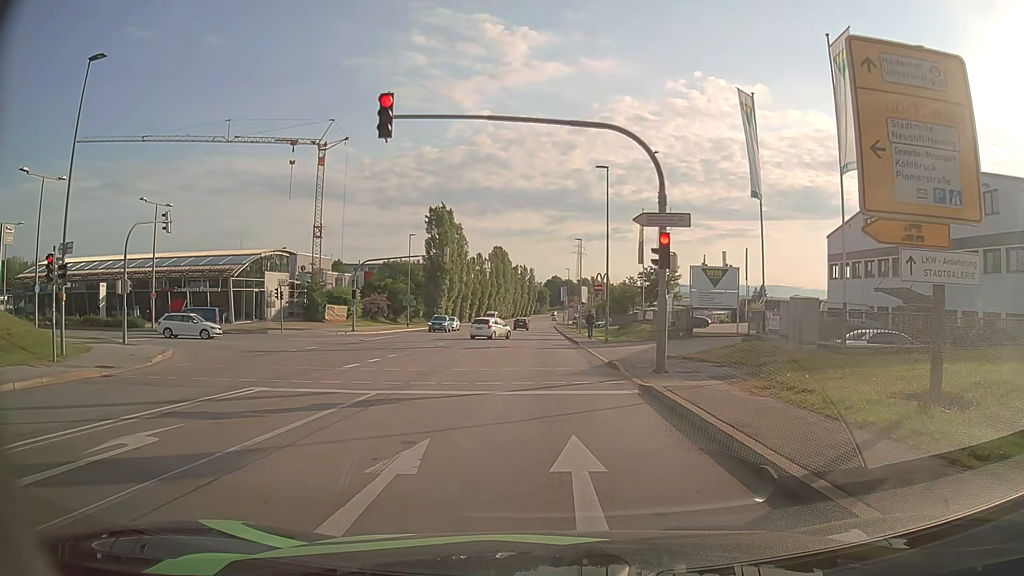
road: secondary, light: Day
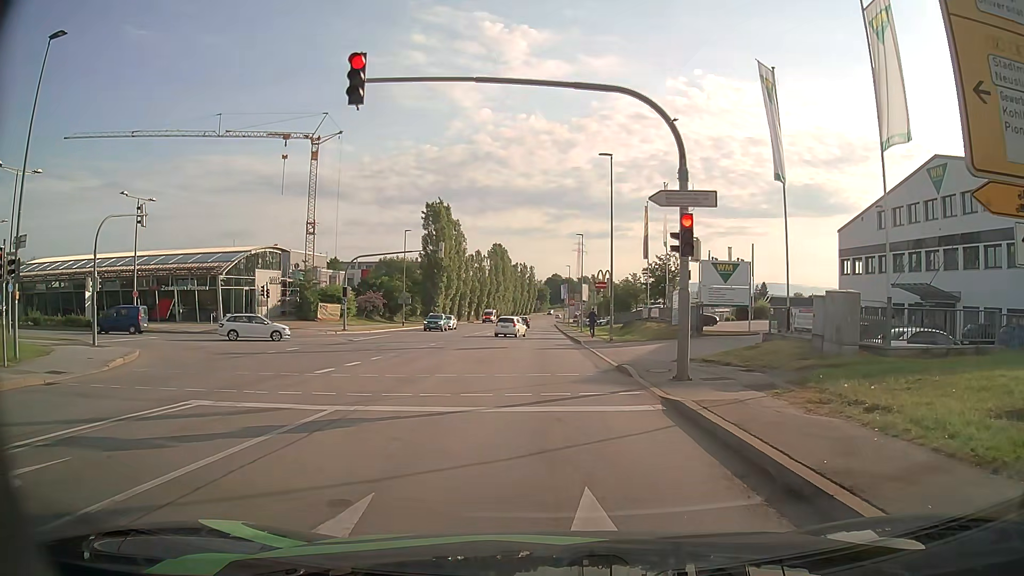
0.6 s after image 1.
(0.0, +2.5) m; 0°
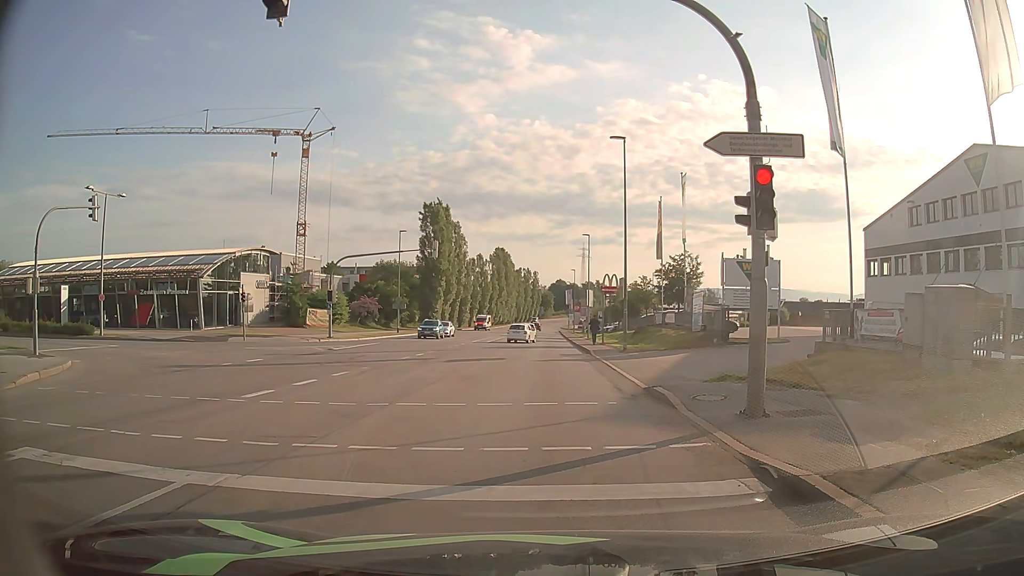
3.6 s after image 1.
(0.0, +4.4) m; -2°
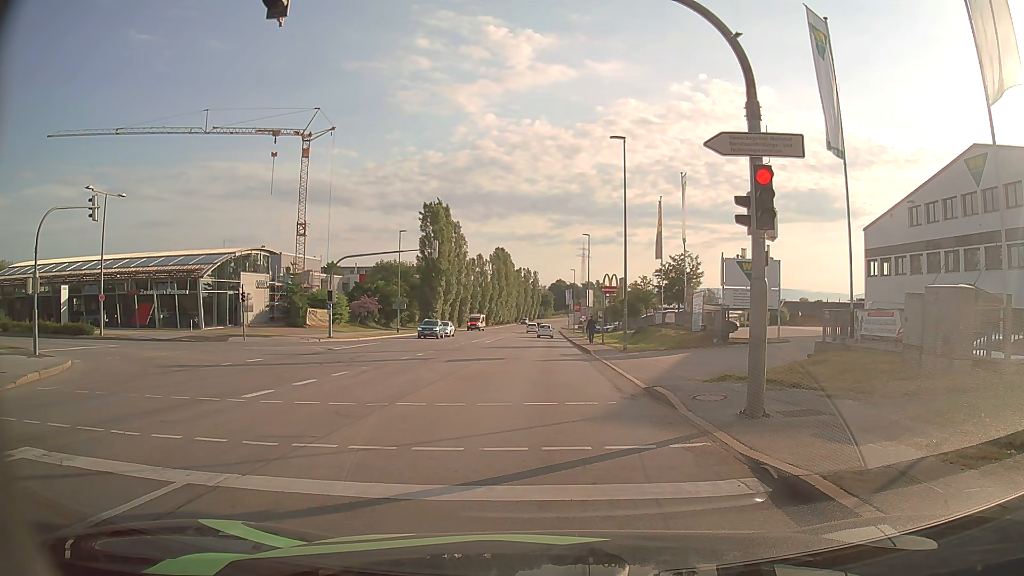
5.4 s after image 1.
(0.0, 0.0) m; 0°
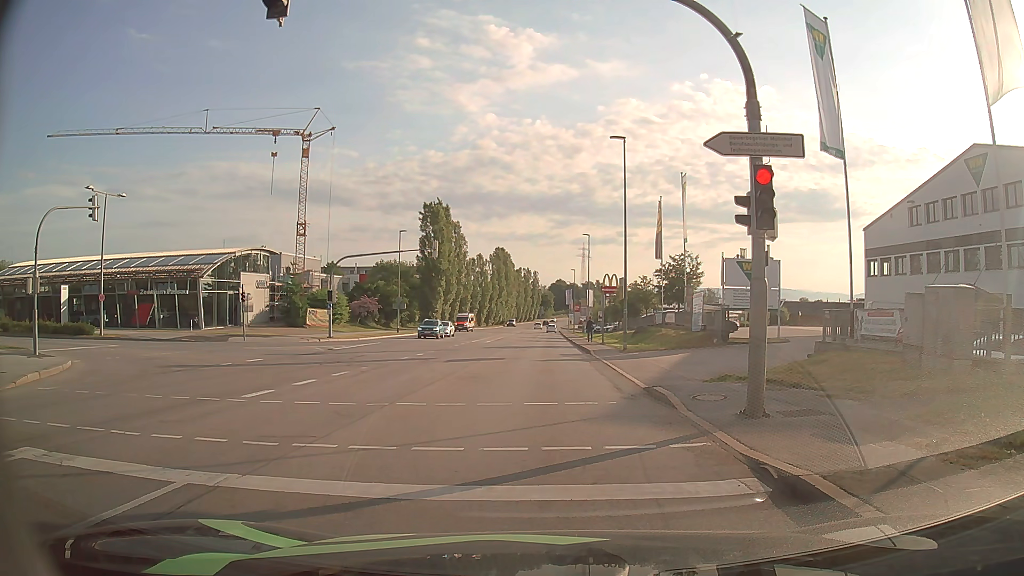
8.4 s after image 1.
(0.0, 0.0) m; 0°
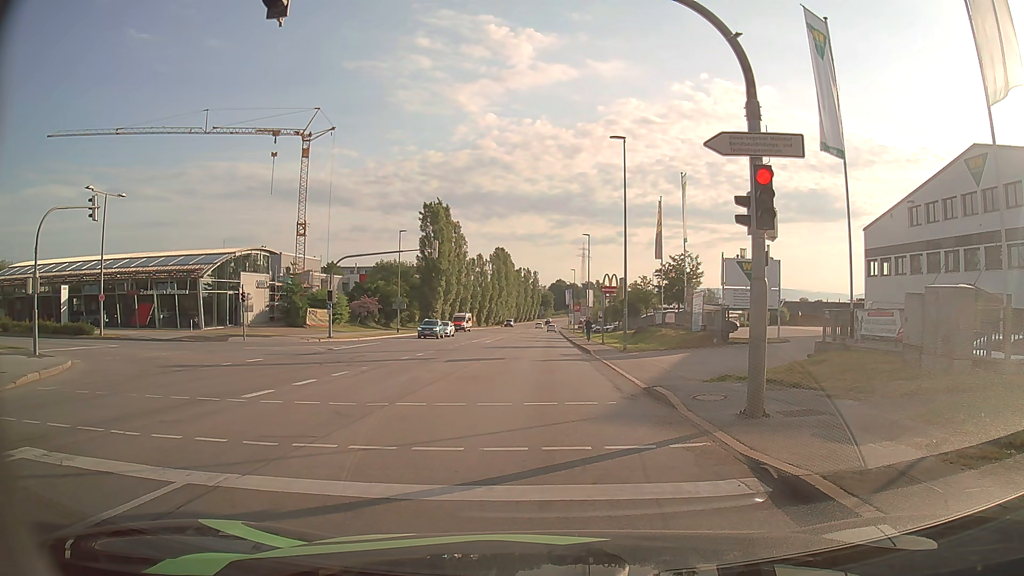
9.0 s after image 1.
(0.0, 0.0) m; 0°
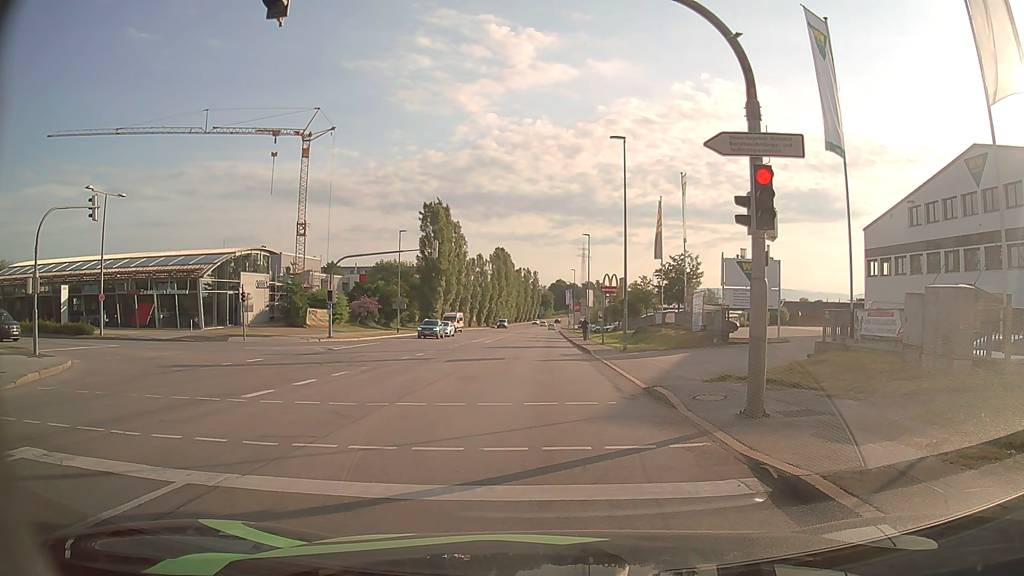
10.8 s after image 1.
(0.0, 0.0) m; 0°
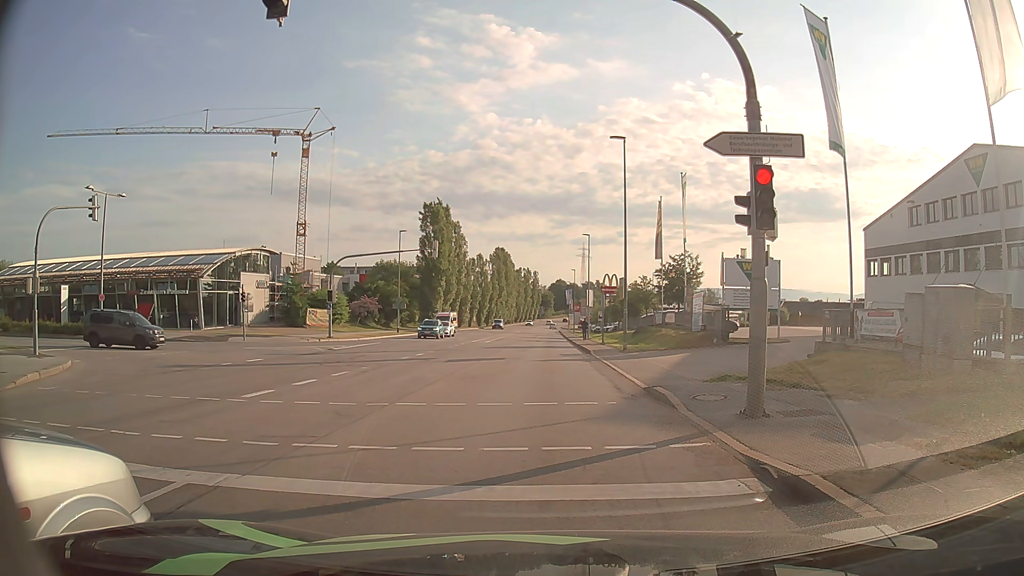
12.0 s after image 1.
(0.0, 0.0) m; 0°
(0, +10) (+1, +20) (+1, +30) (+1, +40) (+2, +50) (+2, +60) (+2, +70) (+3, +80) (+3, +90) (+3, +100) m
